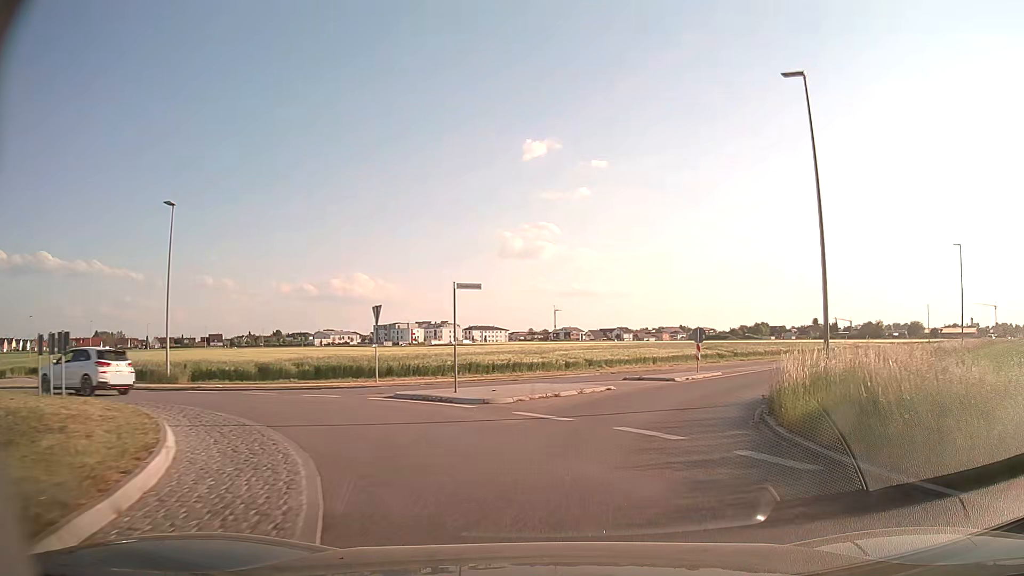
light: Day
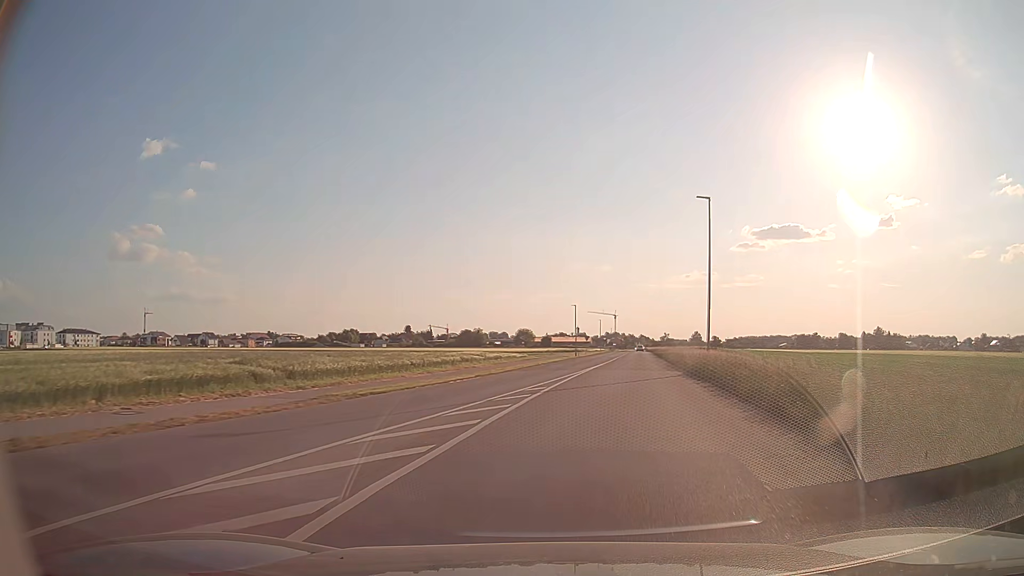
(+6.8, +23.8) m; +34°
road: tertiary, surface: asphalt
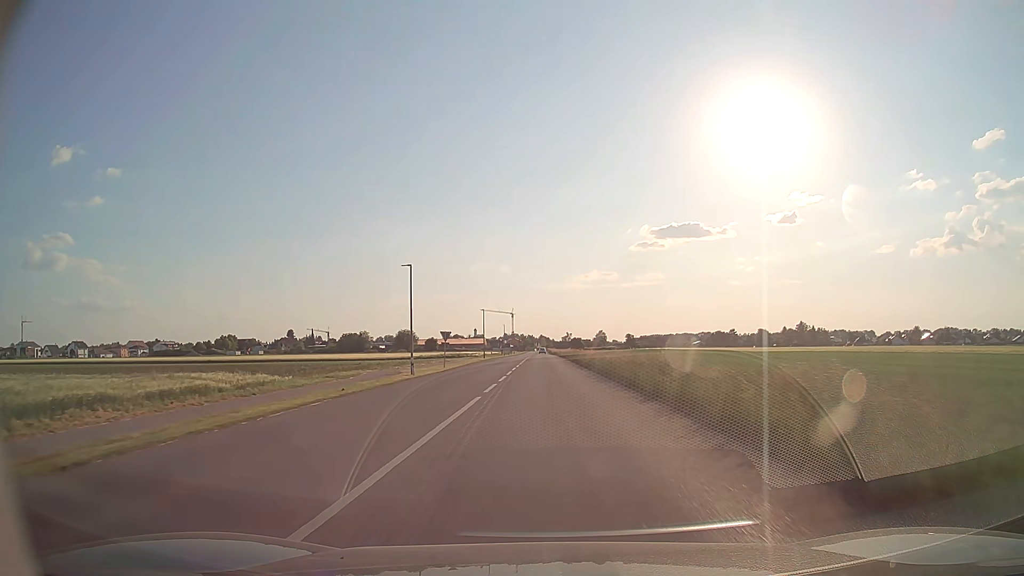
(+5.9, +44.4) m; +9°
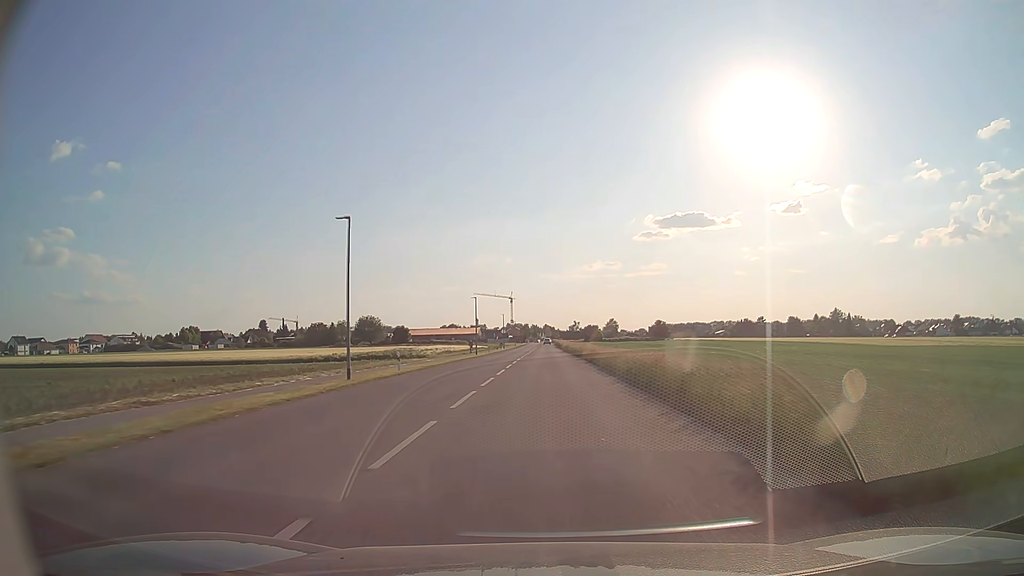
(-0.2, +60.9) m; 0°
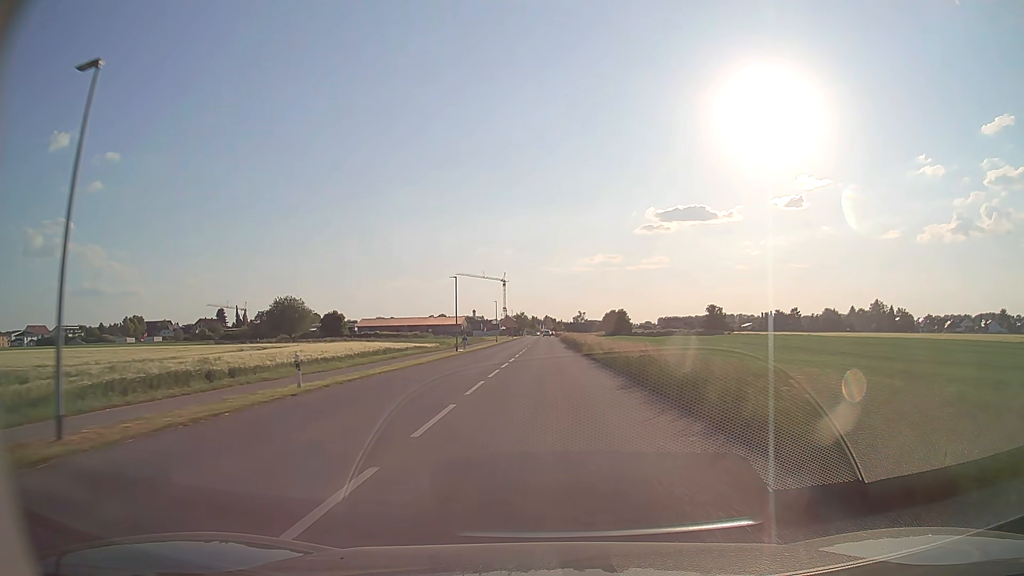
(-0.2, +64.0) m; 0°
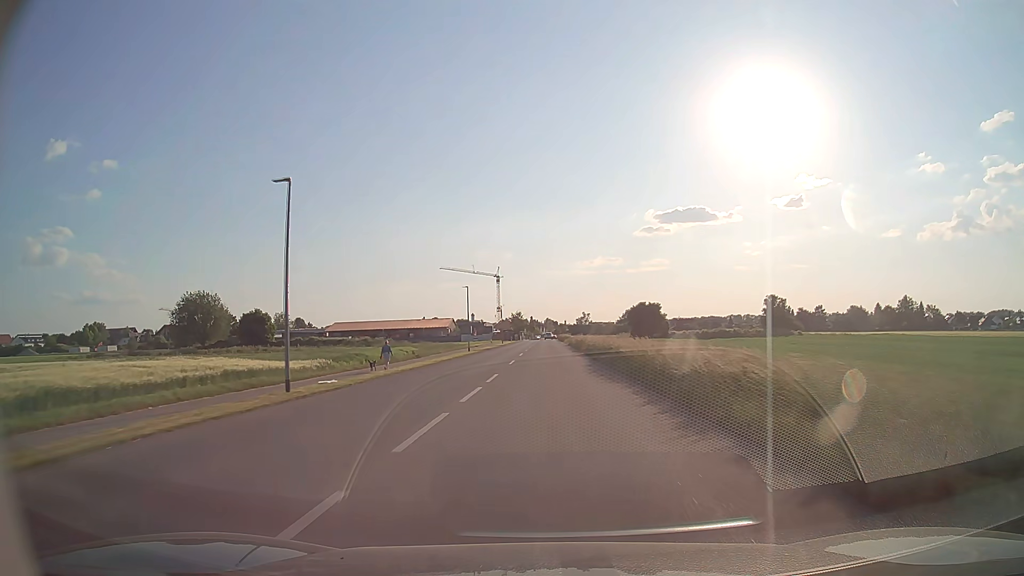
(0.0, +36.9) m; 0°
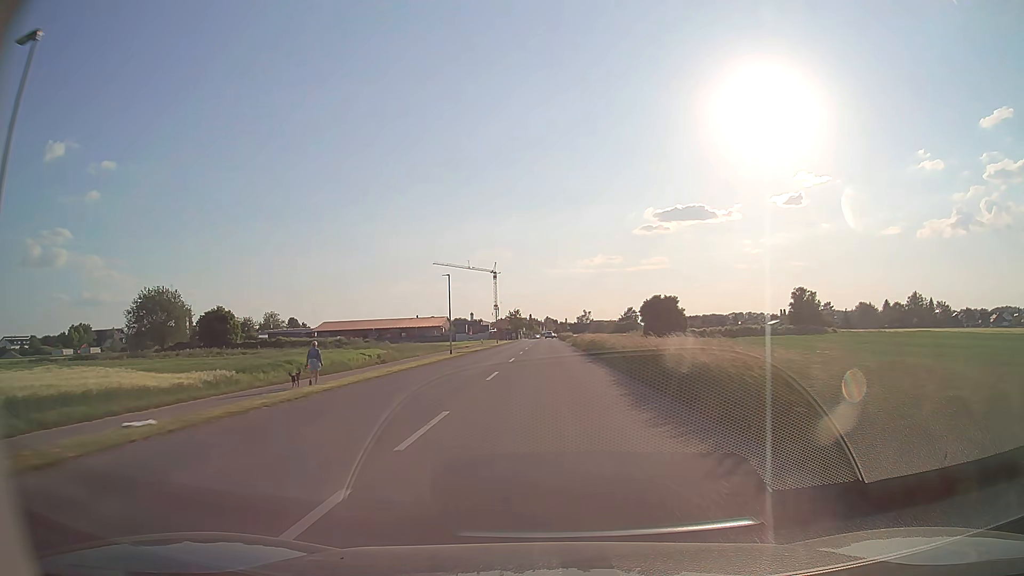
(0.0, +11.9) m; 0°
